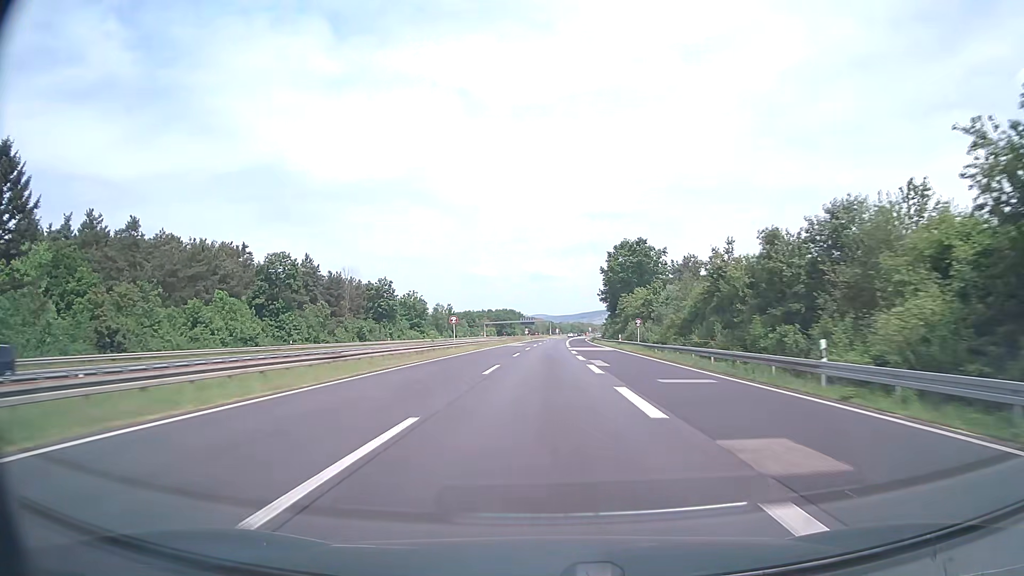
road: motorway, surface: asphalt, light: Day
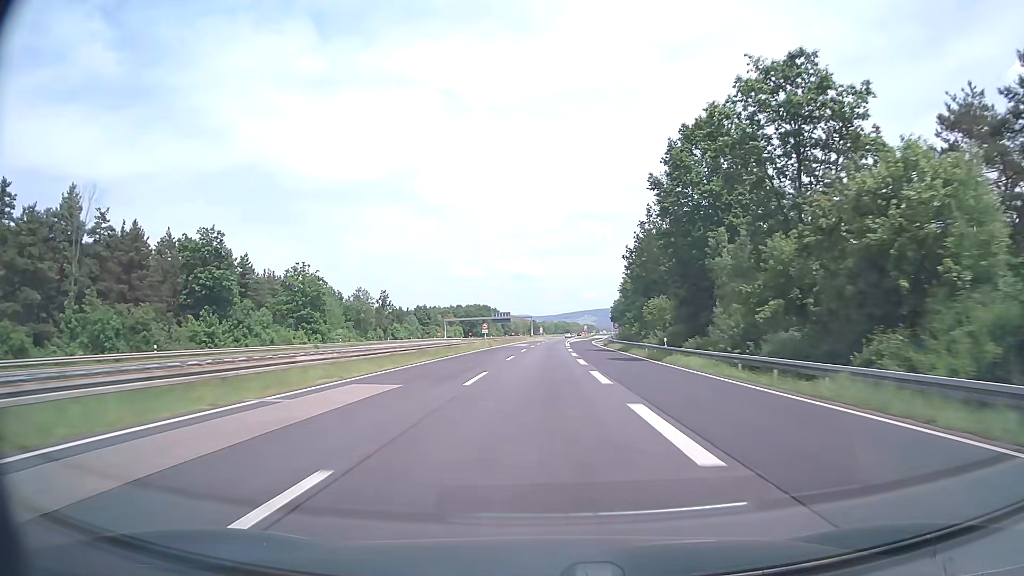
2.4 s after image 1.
(+1.1, +76.0) m; +2°
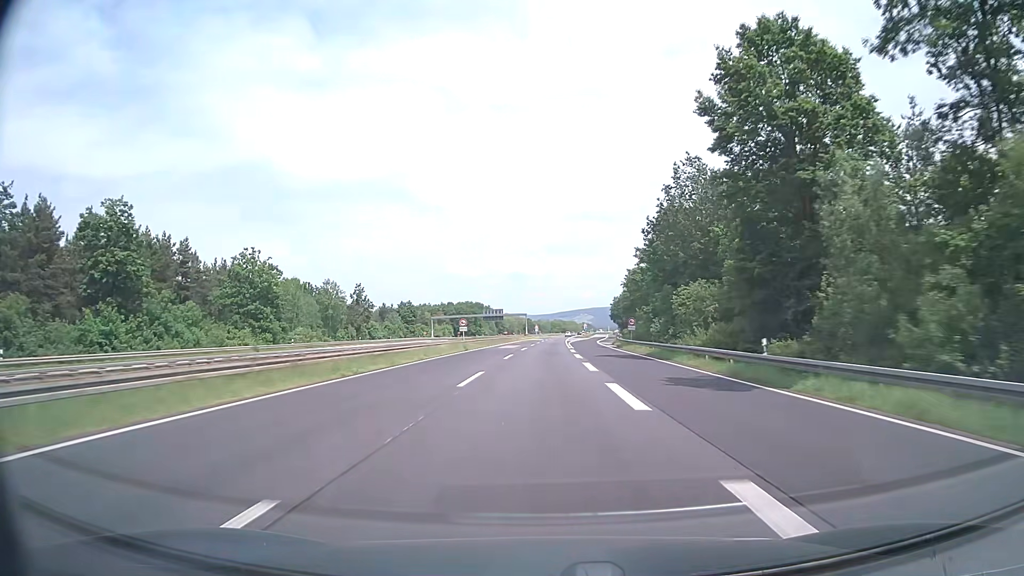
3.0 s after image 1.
(+0.1, +19.0) m; 0°
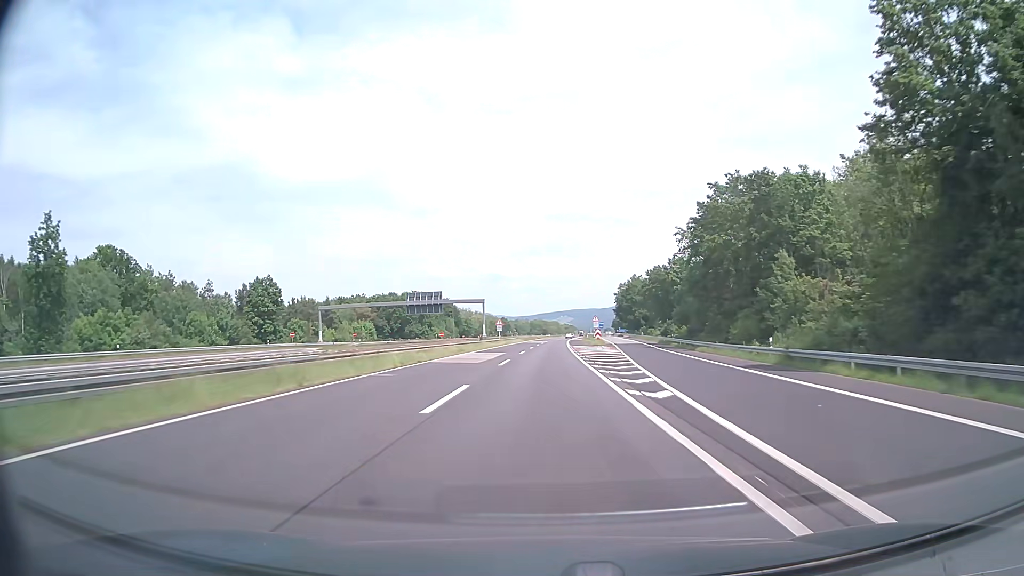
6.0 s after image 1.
(+1.3, +95.0) m; +2°
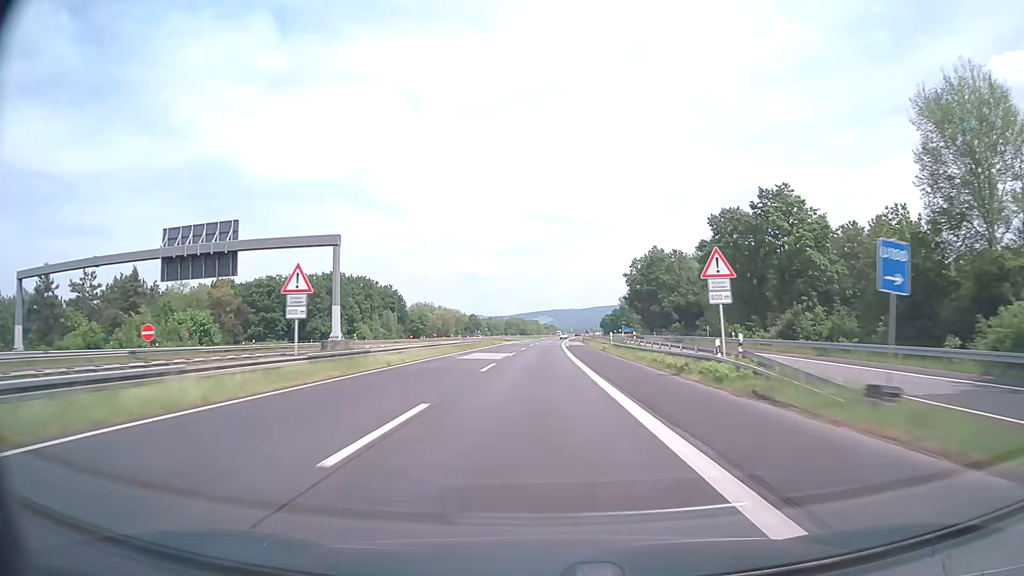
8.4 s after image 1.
(+1.0, +76.1) m; +2°
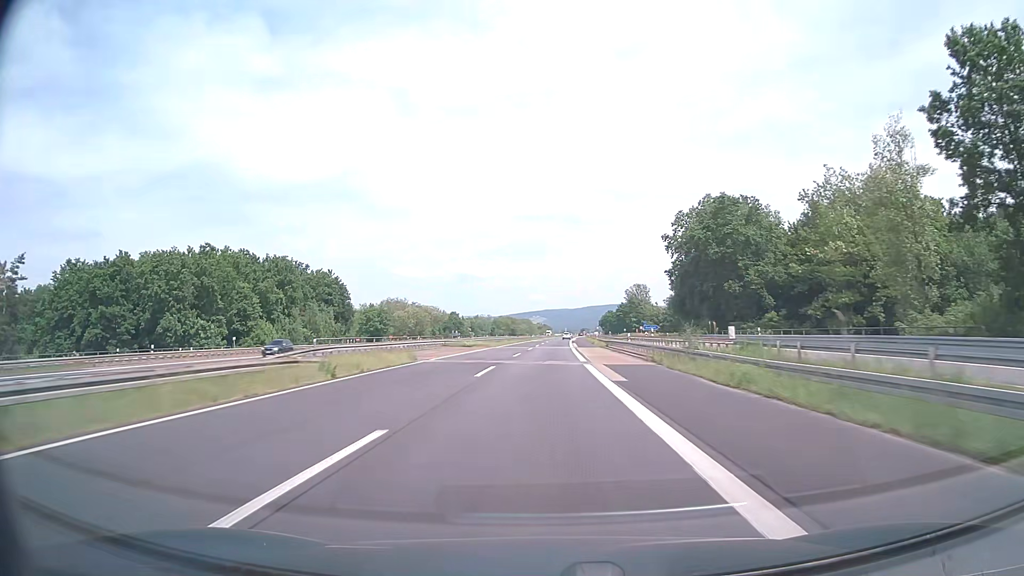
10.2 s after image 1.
(+0.4, +57.1) m; +1°
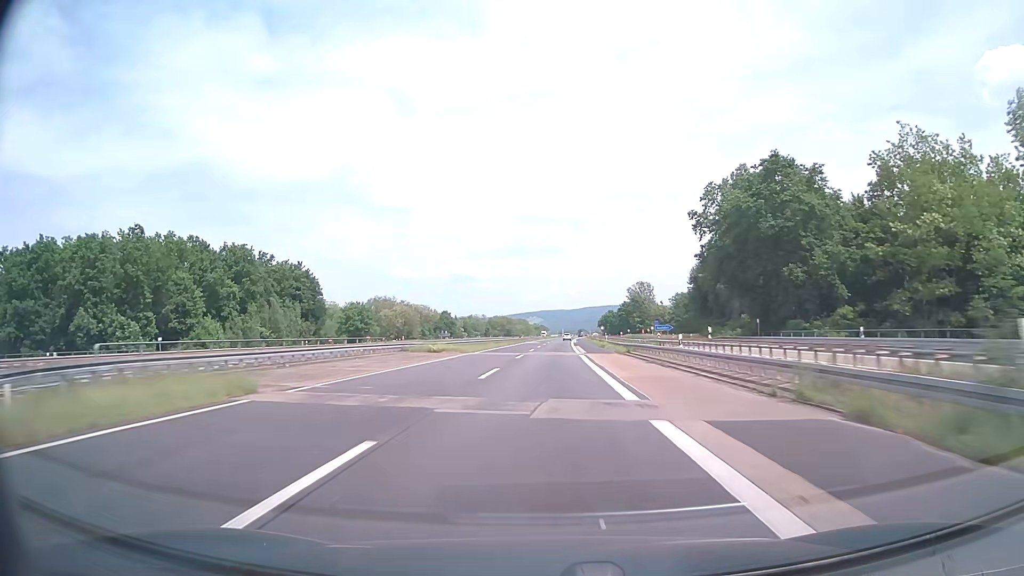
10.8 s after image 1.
(+0.1, +19.0) m; 0°
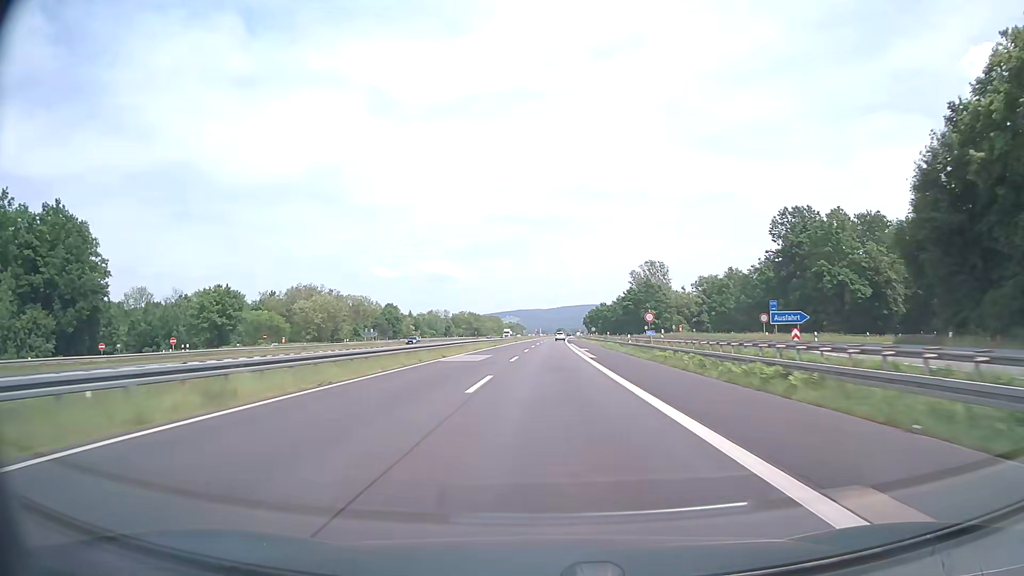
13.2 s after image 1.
(+1.0, +76.1) m; +2°
(0, +10) (0, +20) (0, +30) (0, +40) (0, +50) (+1, +60) (+1, +70) (+1, +80) (+1, +90) (+1, +100) m
